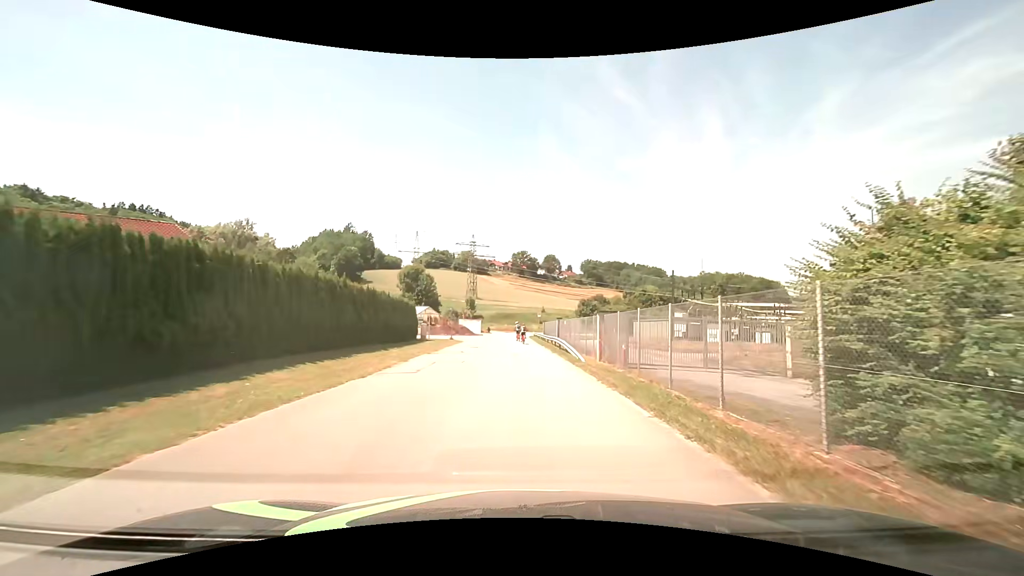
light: Day
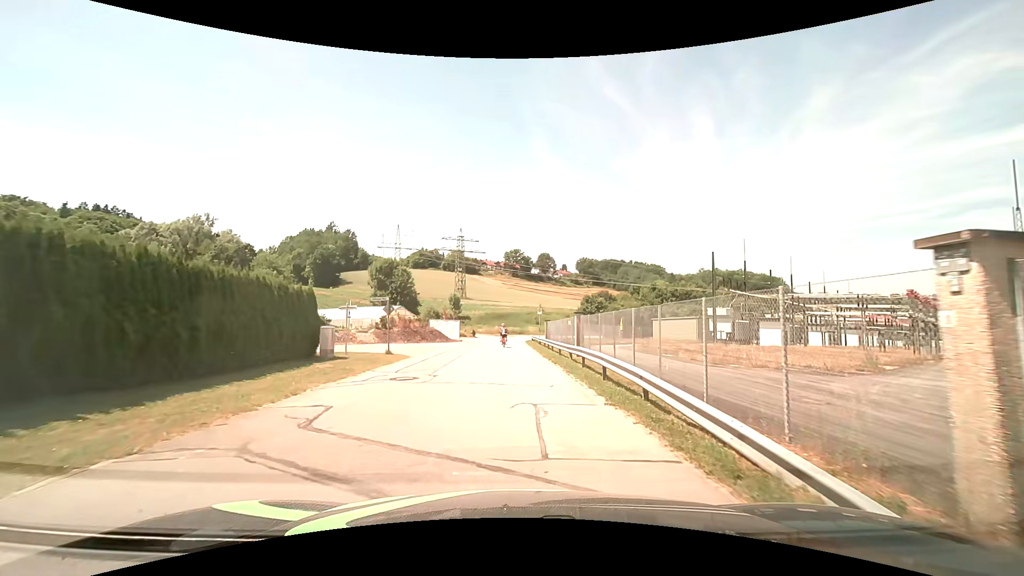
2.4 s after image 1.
(+0.3, +17.6) m; +1°
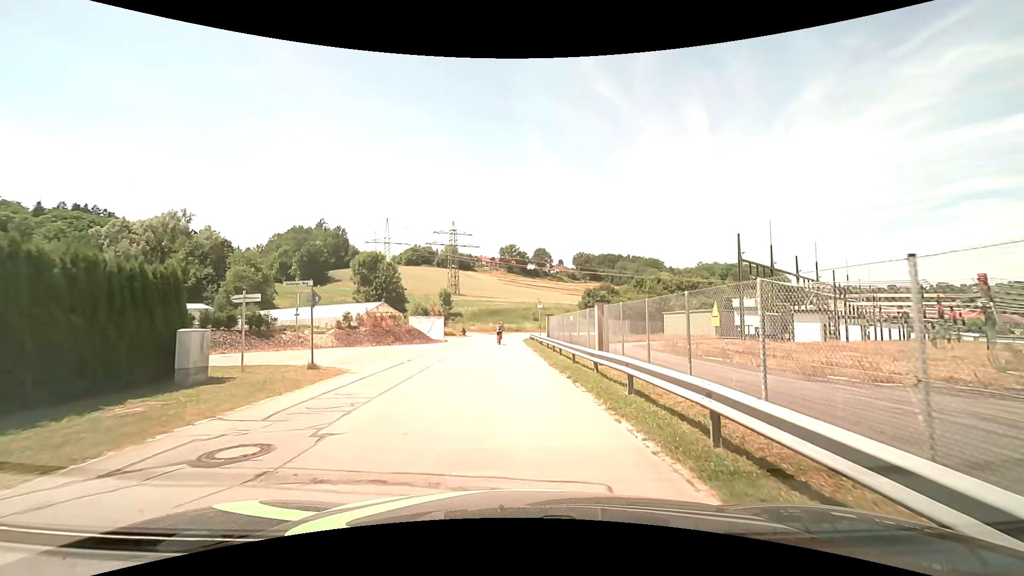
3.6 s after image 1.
(0.0, +7.7) m; +1°
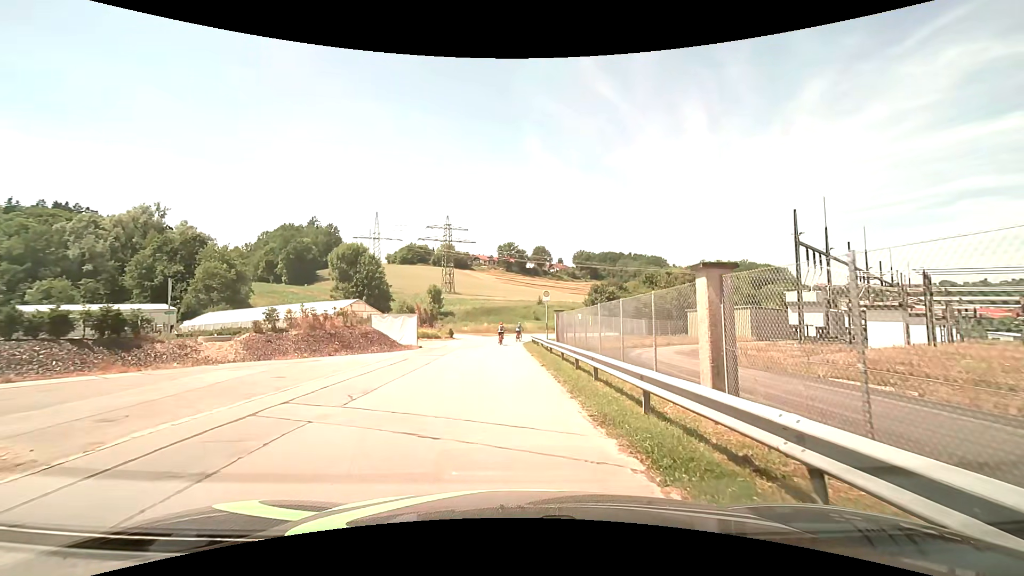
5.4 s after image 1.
(0.0, +10.0) m; 0°
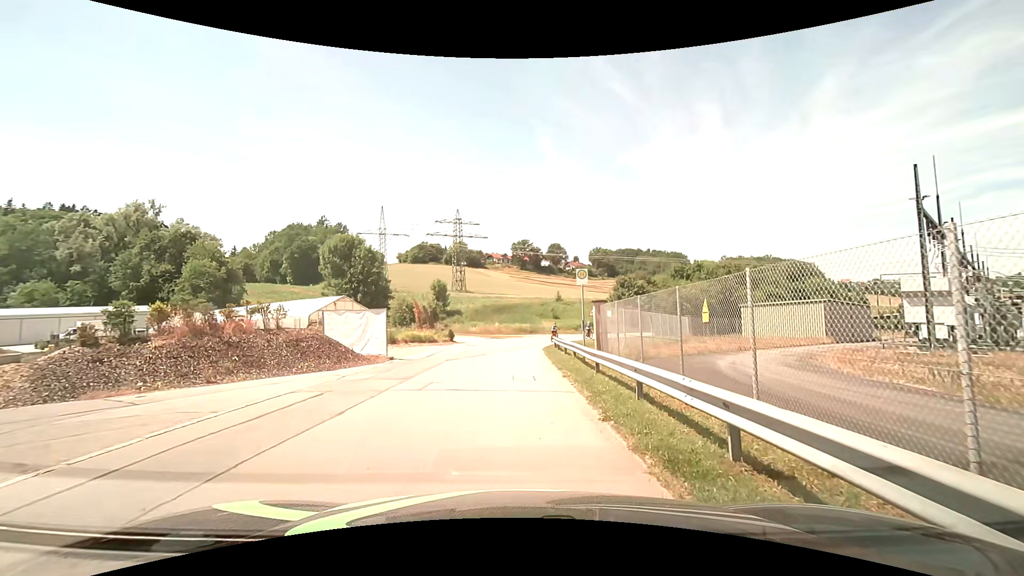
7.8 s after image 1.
(0.0, +9.6) m; -1°
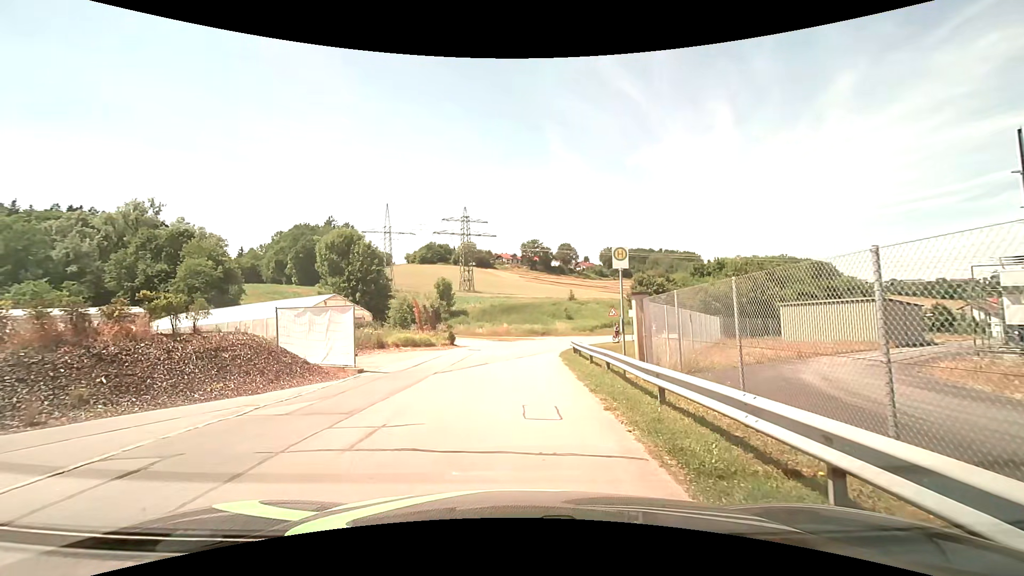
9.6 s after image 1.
(-0.1, +5.0) m; -2°
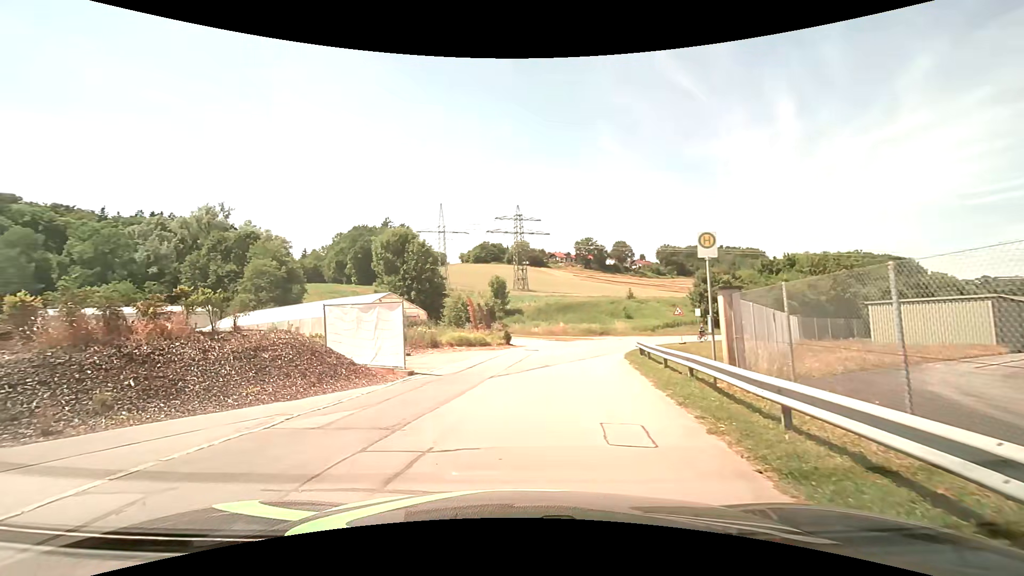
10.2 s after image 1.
(0.0, +1.6) m; -6°
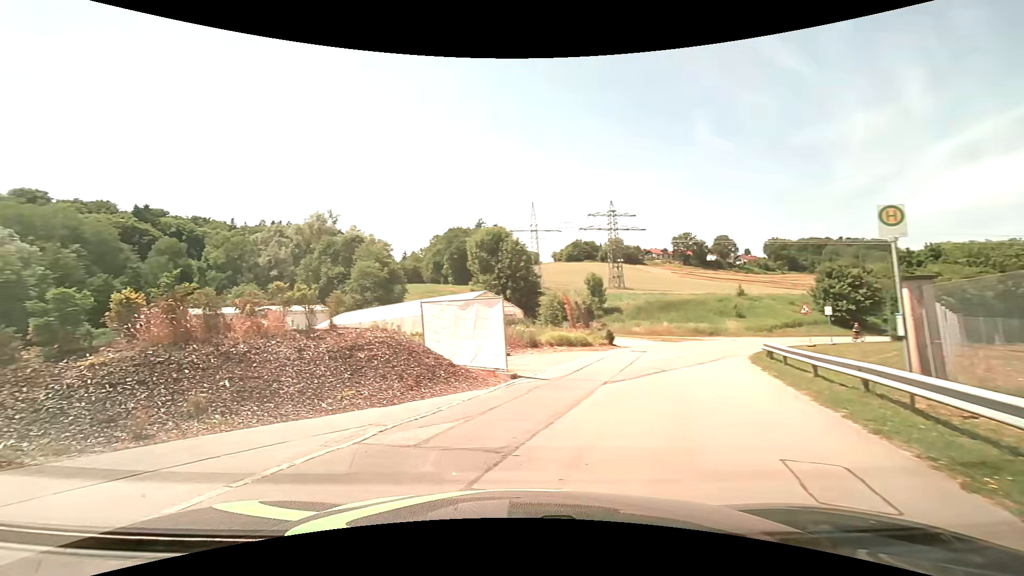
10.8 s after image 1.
(-0.1, +1.5) m; -10°
